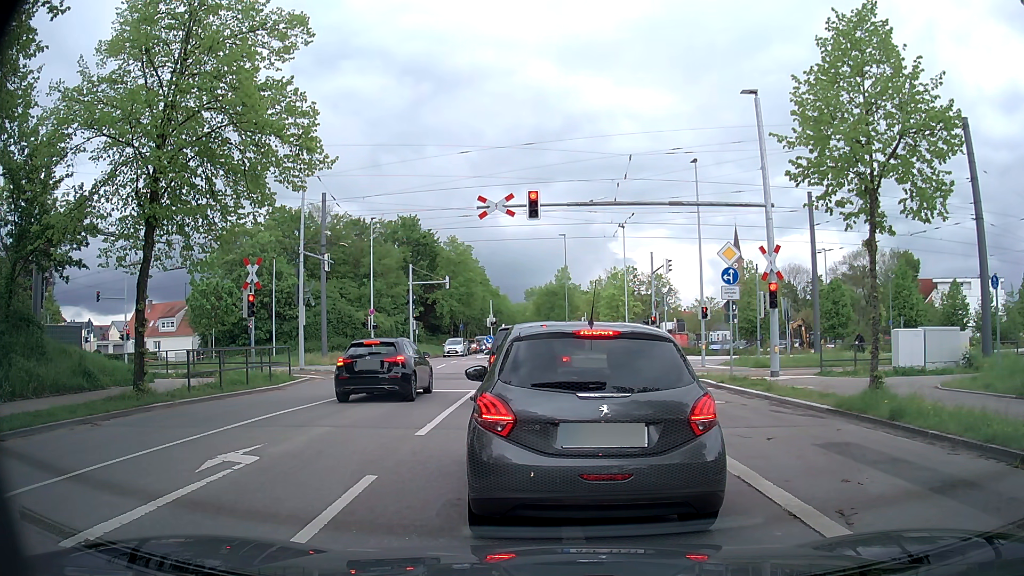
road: tertiary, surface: asphalt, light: Day
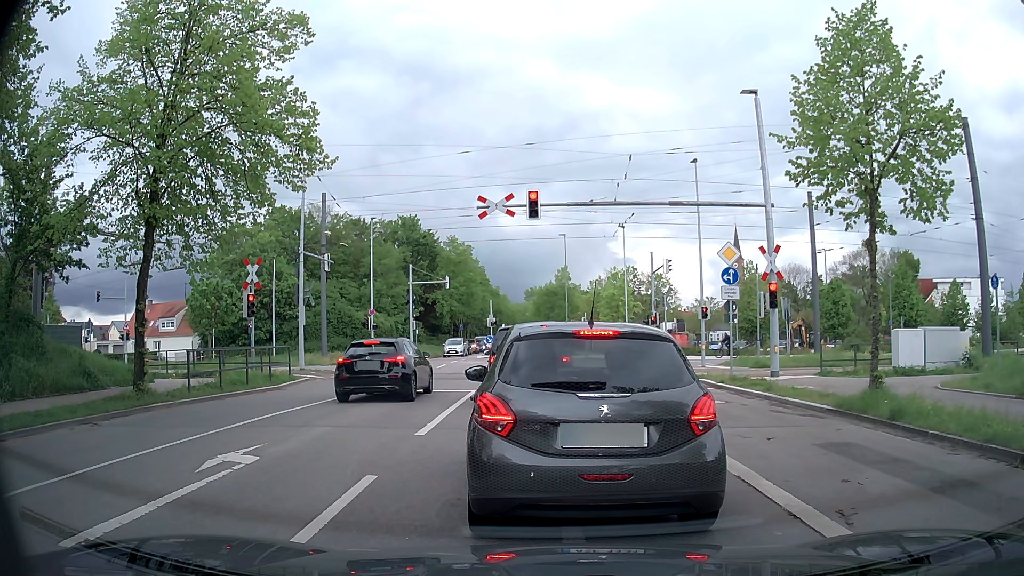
(0.0, 0.0) m; 0°
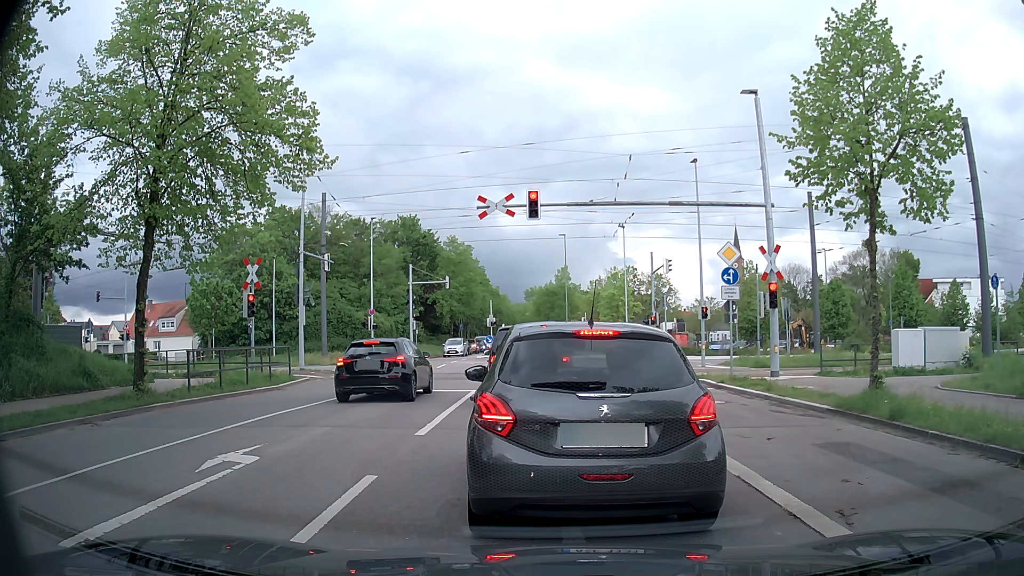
(0.0, 0.0) m; 0°
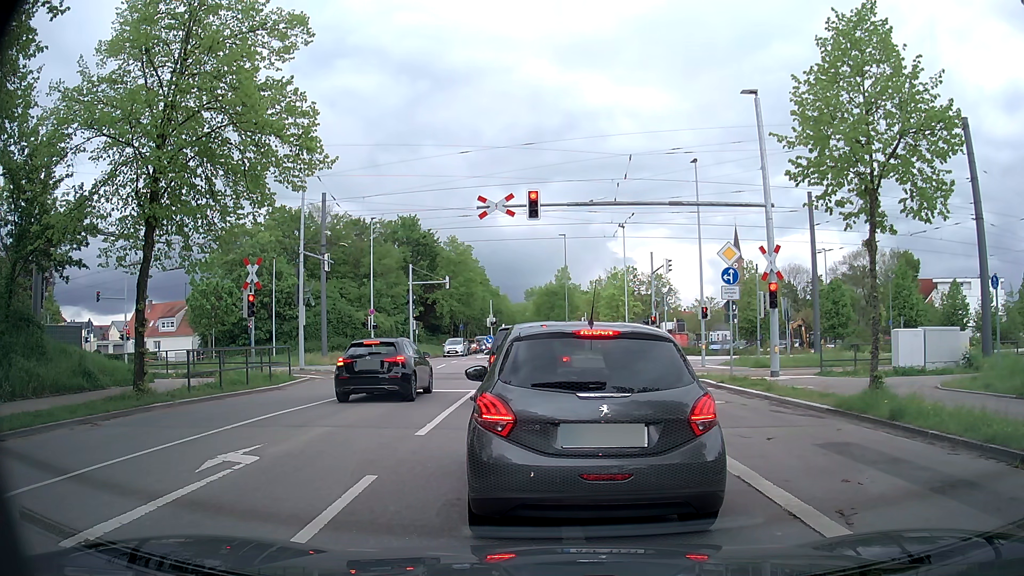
(0.0, 0.0) m; 0°
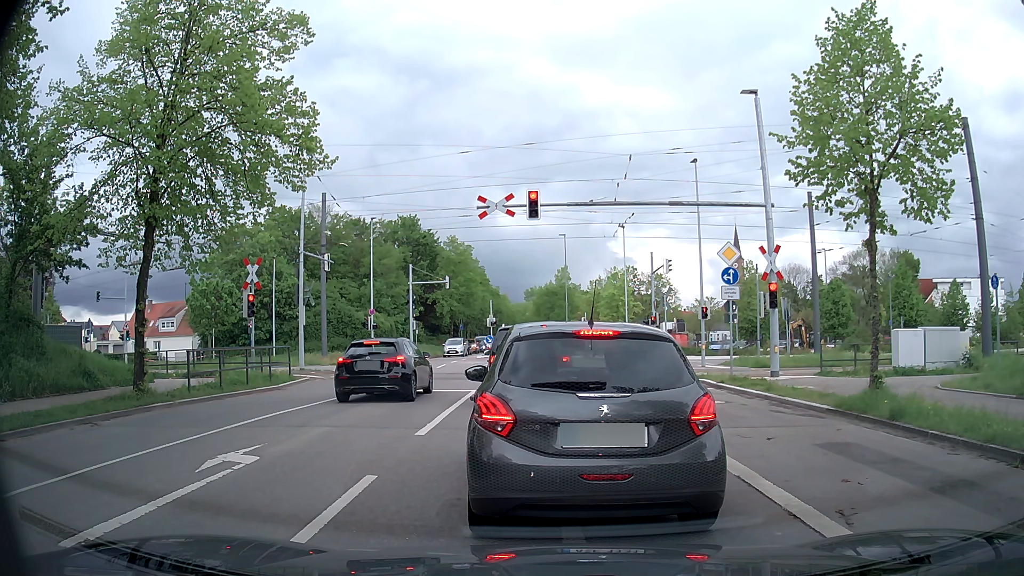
(0.0, 0.0) m; 0°
